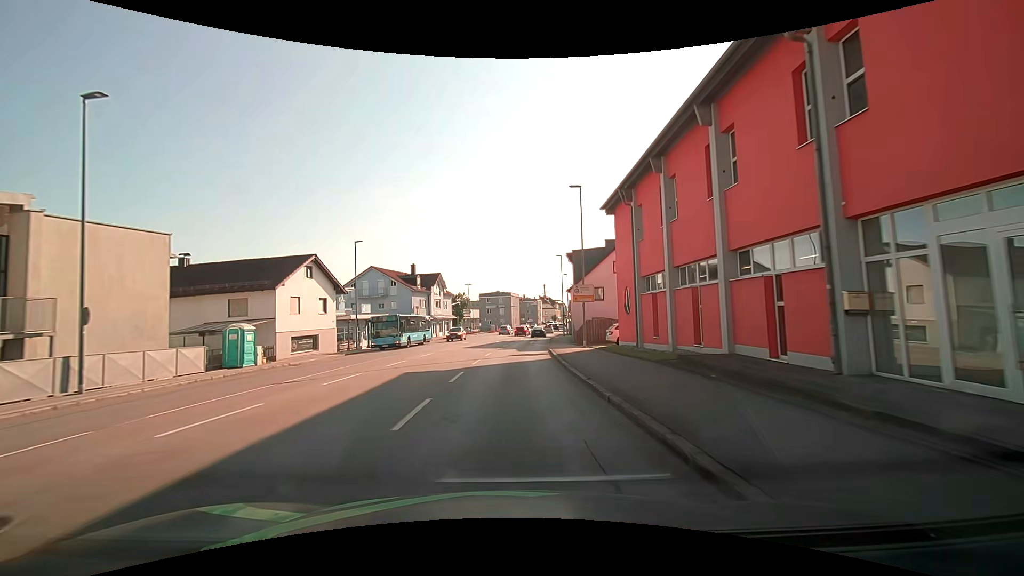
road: tertiary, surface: asphalt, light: Day
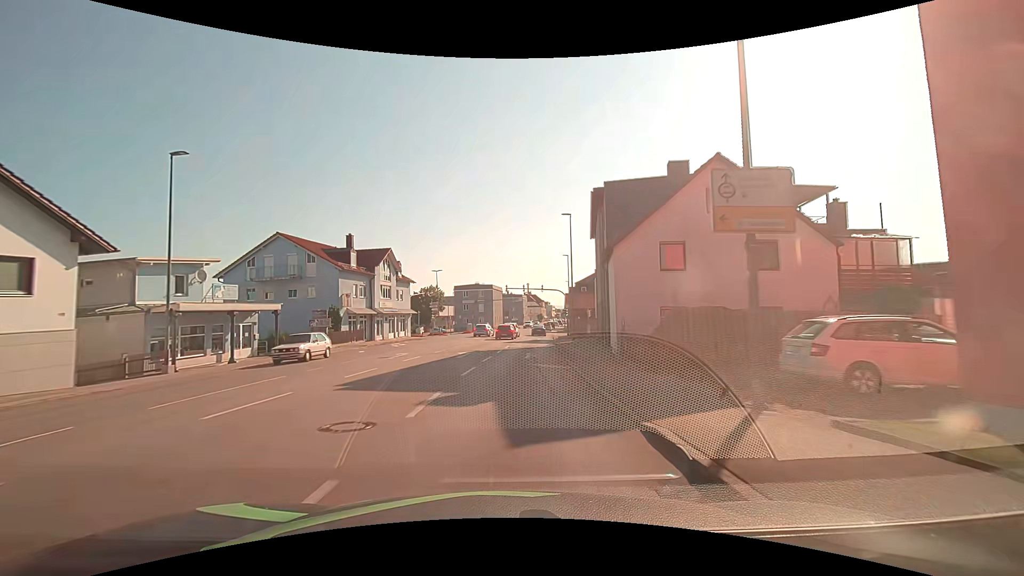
(+0.4, +23.3) m; +2°
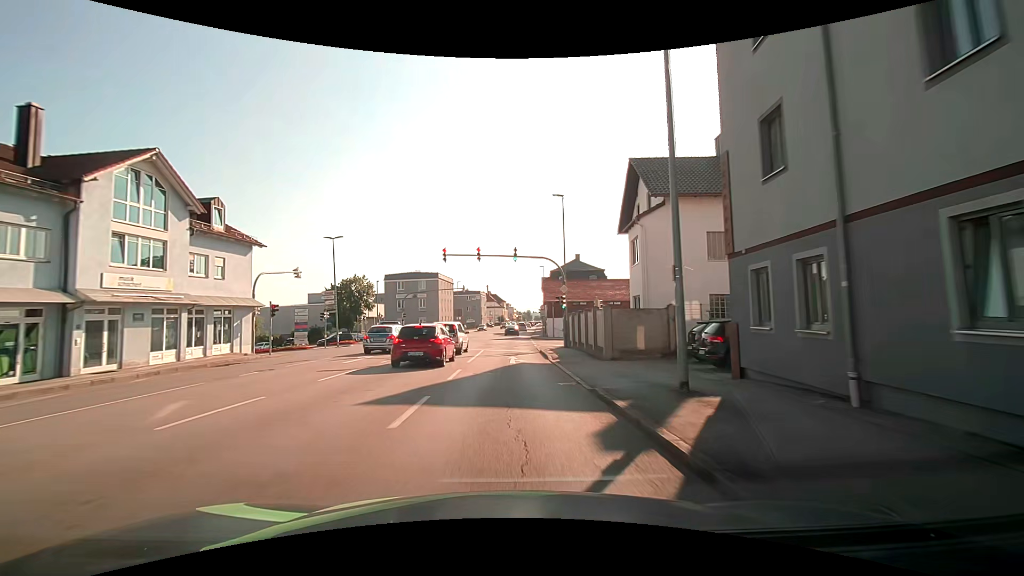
(+1.2, +31.0) m; +5°
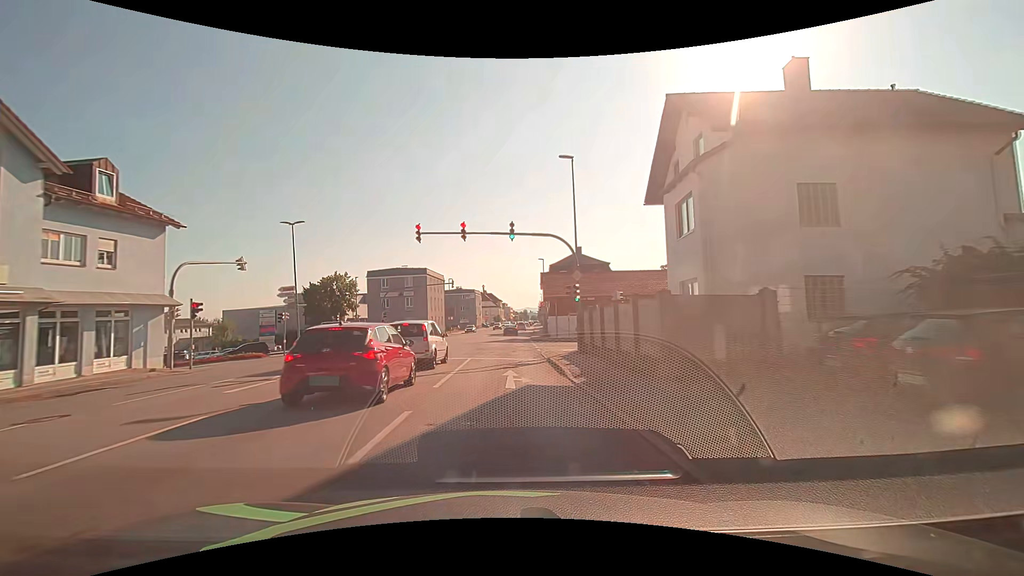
(0.0, +7.8) m; 0°
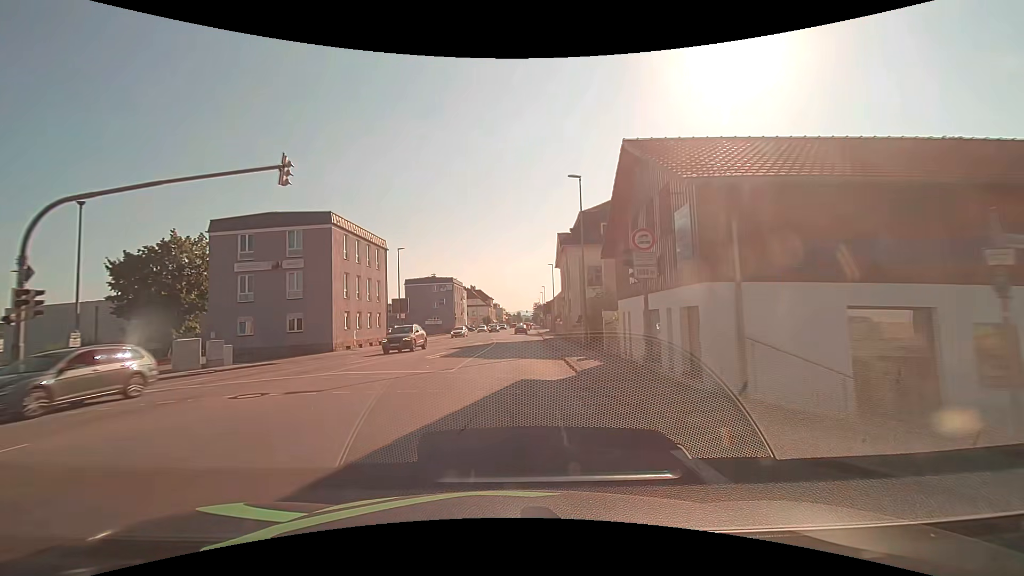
(+0.4, +38.6) m; +1°
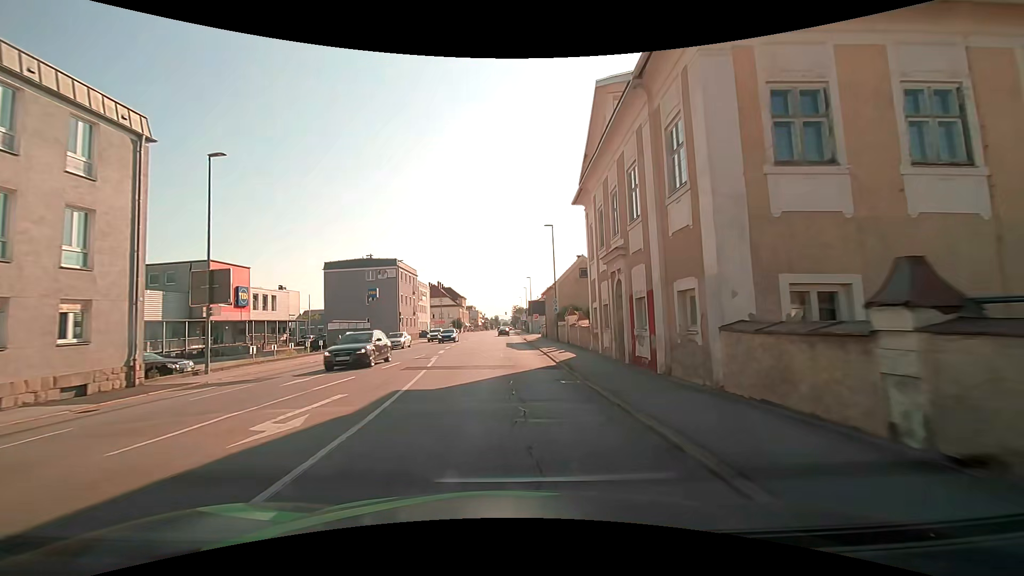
(+0.6, +30.7) m; +2°
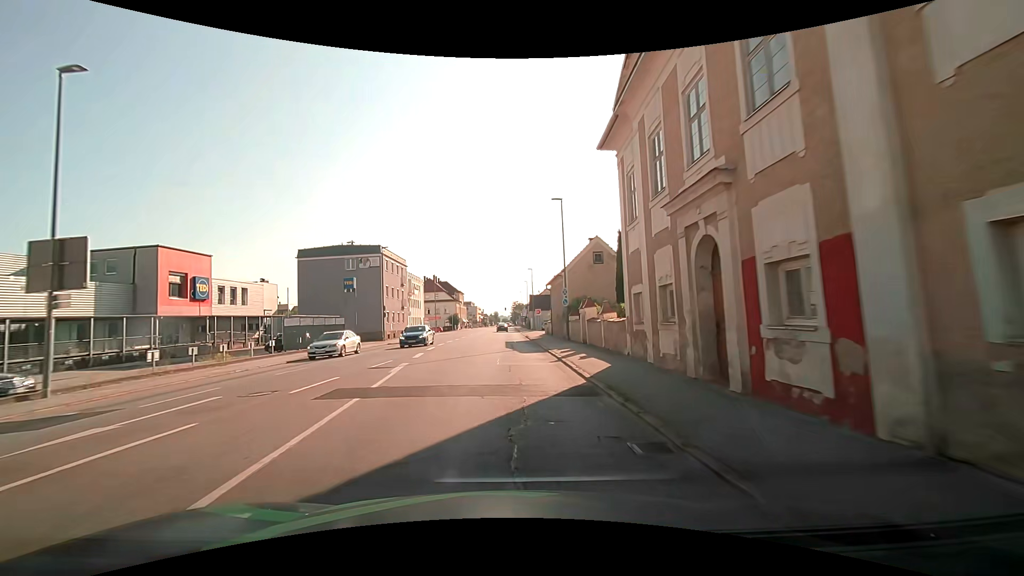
(0.0, +7.7) m; 0°
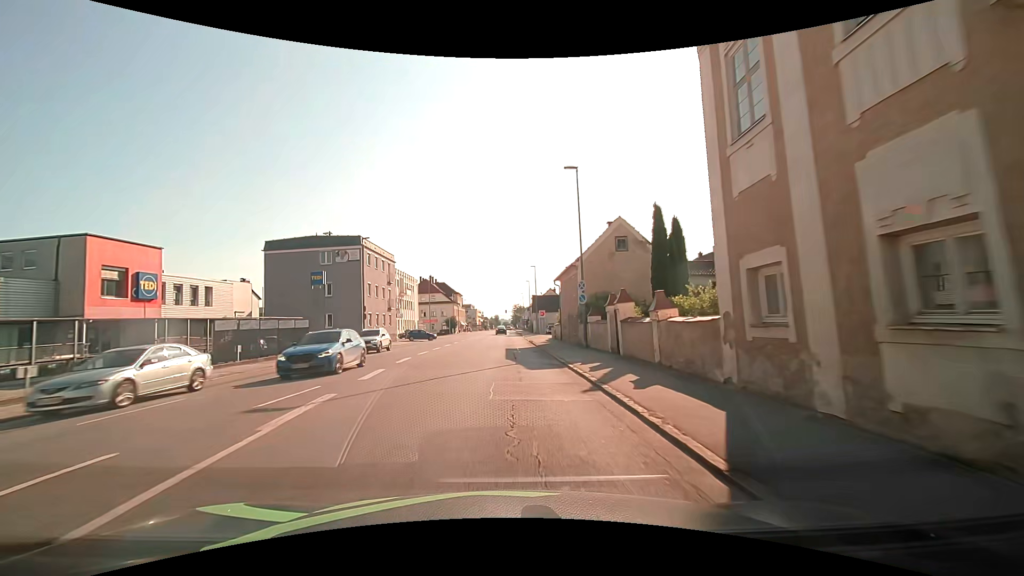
(0.0, +7.7) m; 0°
(0, +10) (0, +20) (0, +30) (0, +40) (0, +50) (0, +60) (0, +70) (0, +80) (0, +90) (0, +100) m
